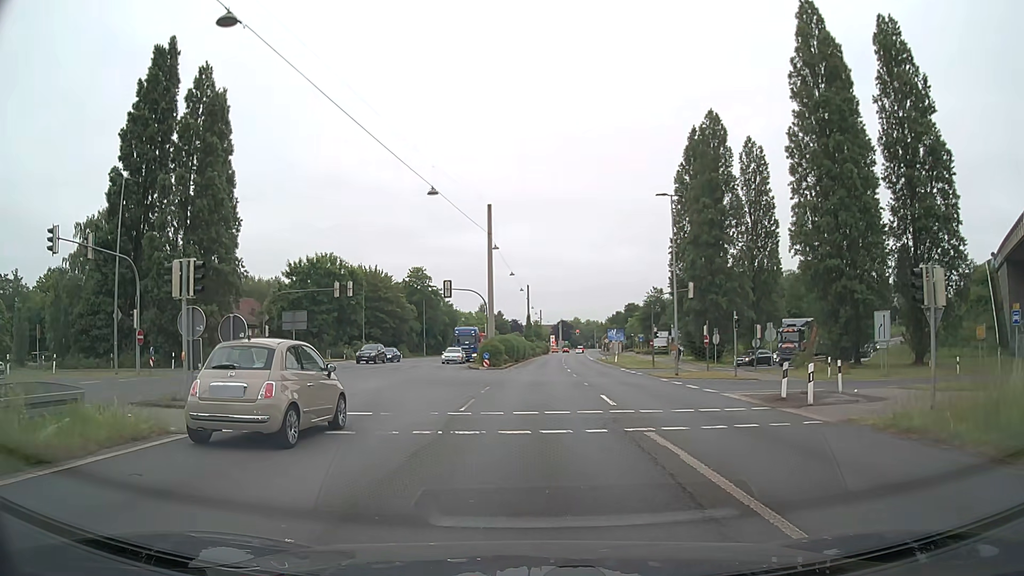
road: trunk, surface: asphalt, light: Day
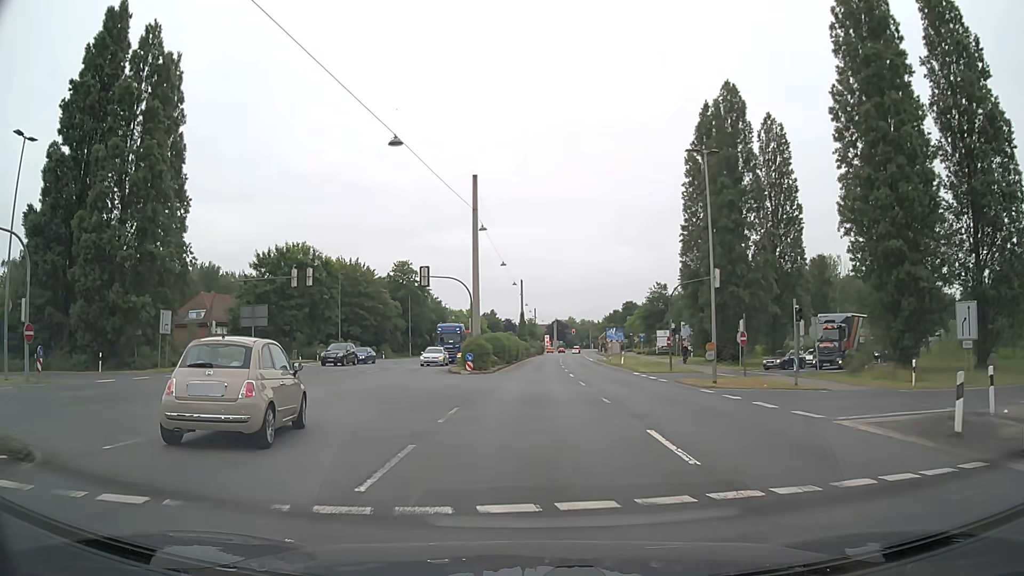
(0.0, +9.2) m; +1°
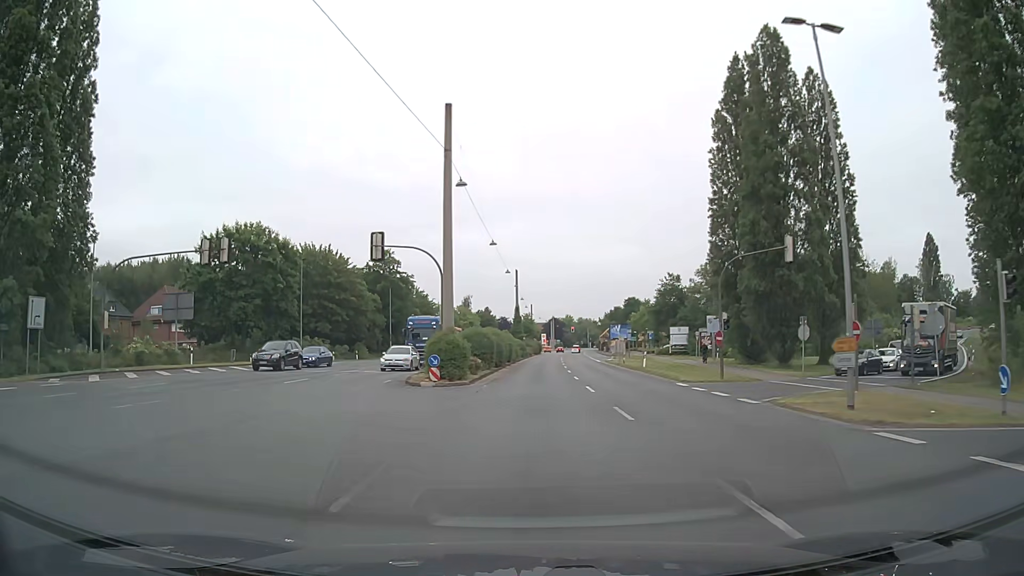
(0.0, +13.2) m; 0°
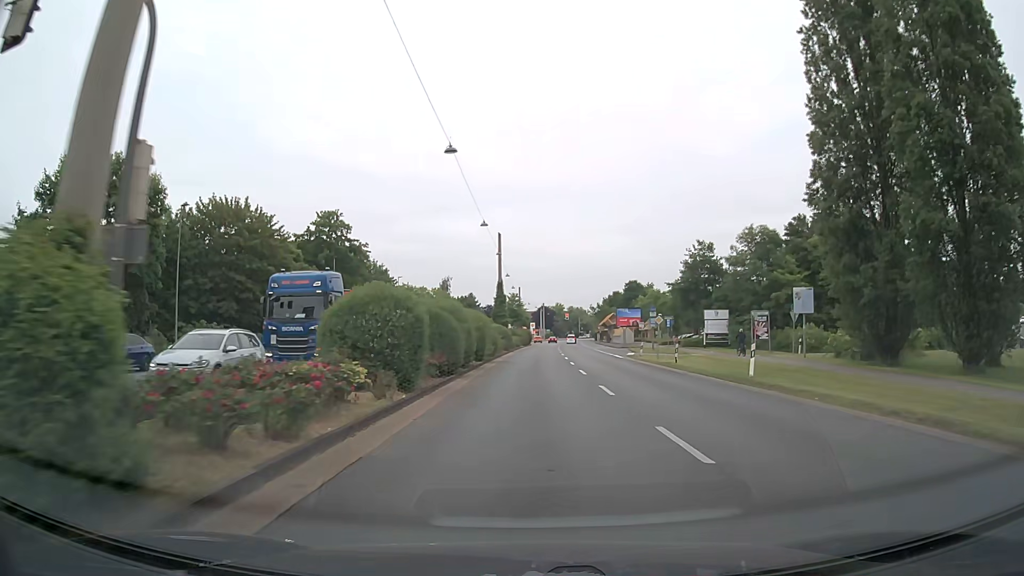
(+0.1, +24.1) m; +1°
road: primary
